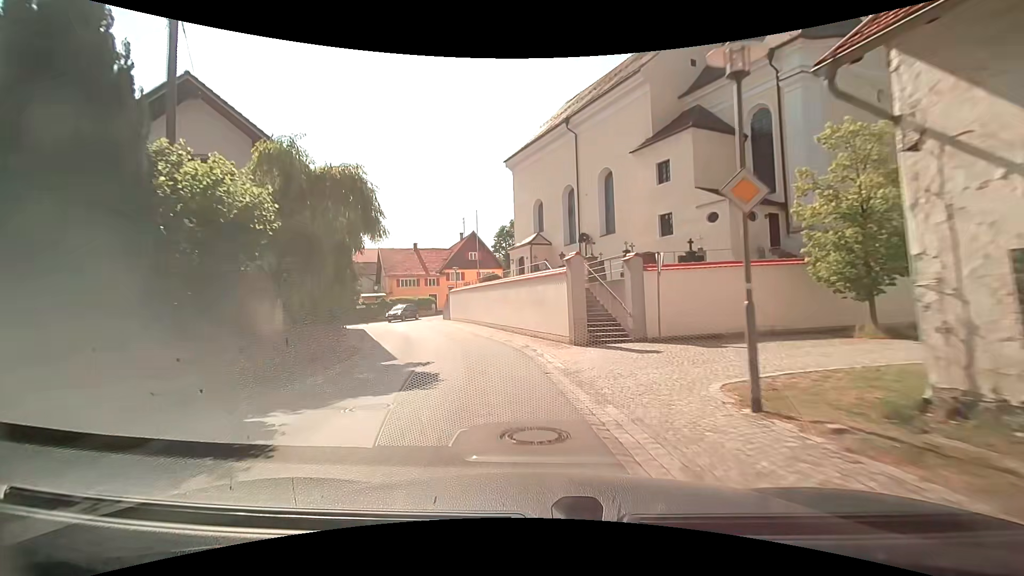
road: tertiary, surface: asphalt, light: Day
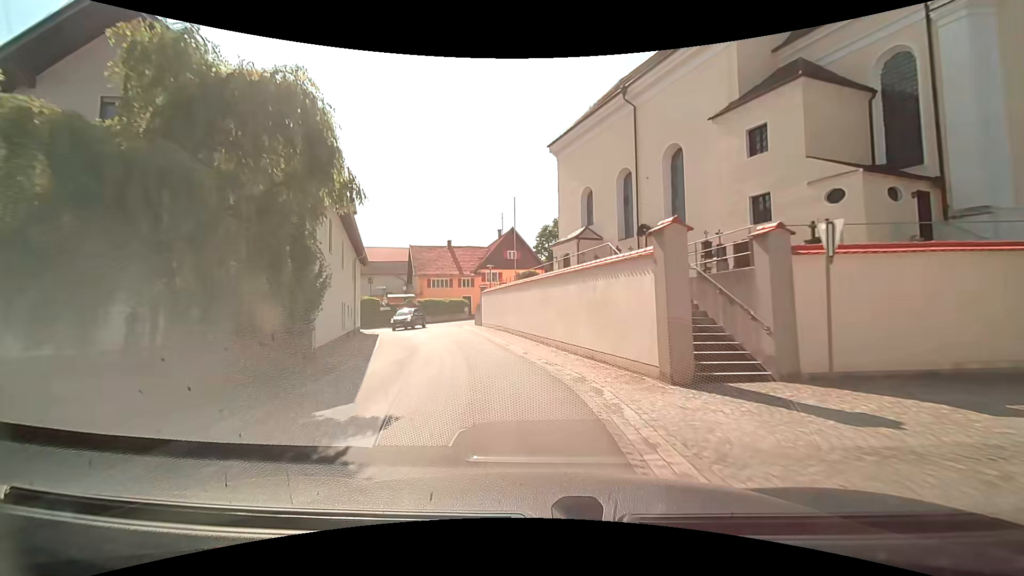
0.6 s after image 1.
(-0.3, +6.6) m; -7°
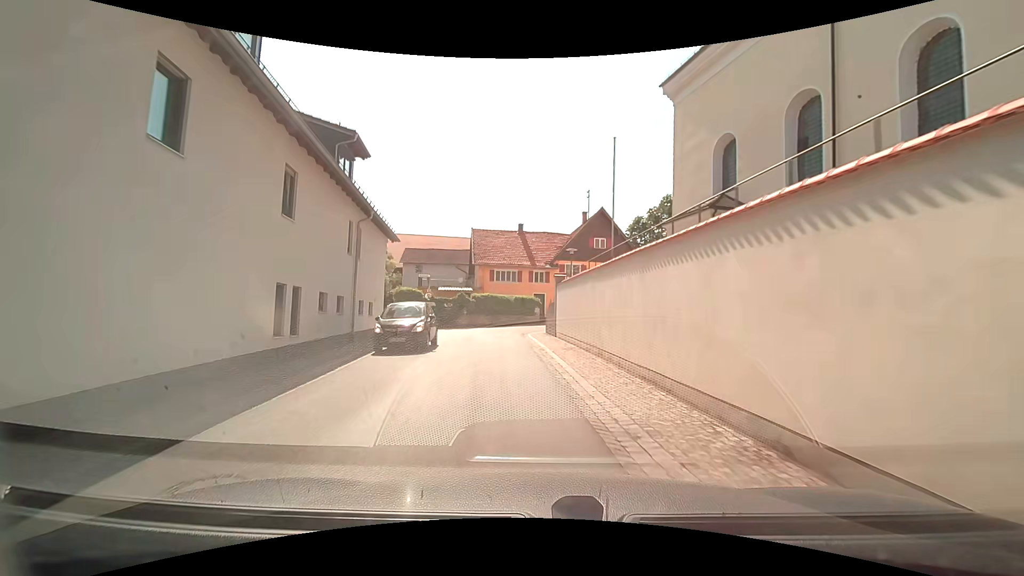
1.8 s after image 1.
(-0.6, +12.7) m; -7°
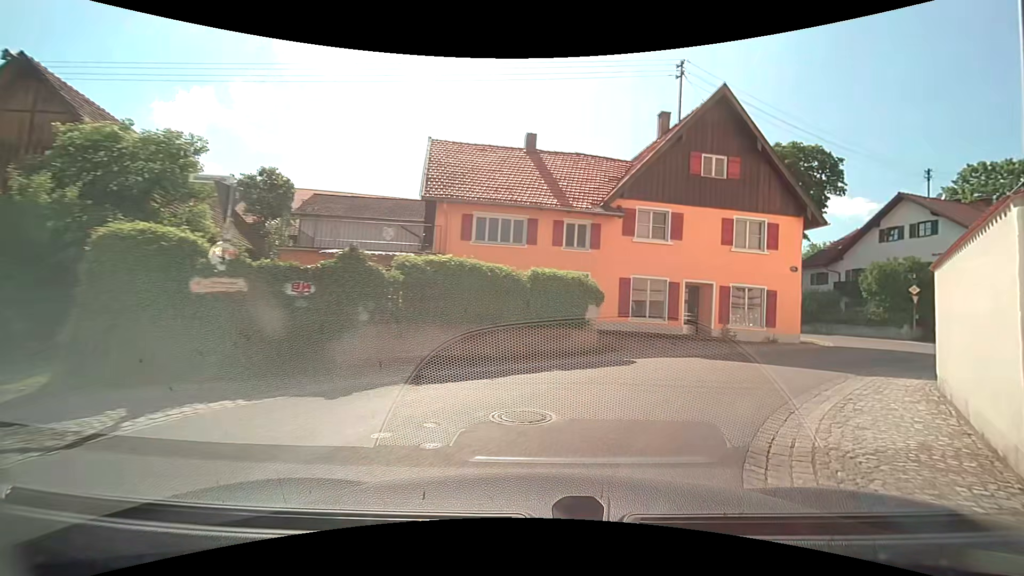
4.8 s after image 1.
(-2.1, +25.2) m; +2°
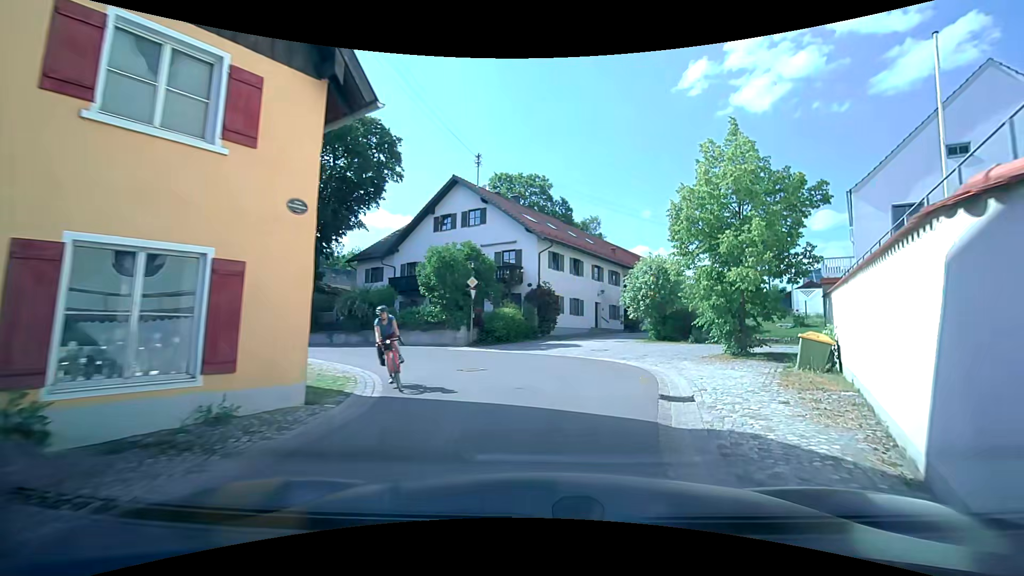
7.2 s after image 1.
(+6.2, +14.0) m; +46°
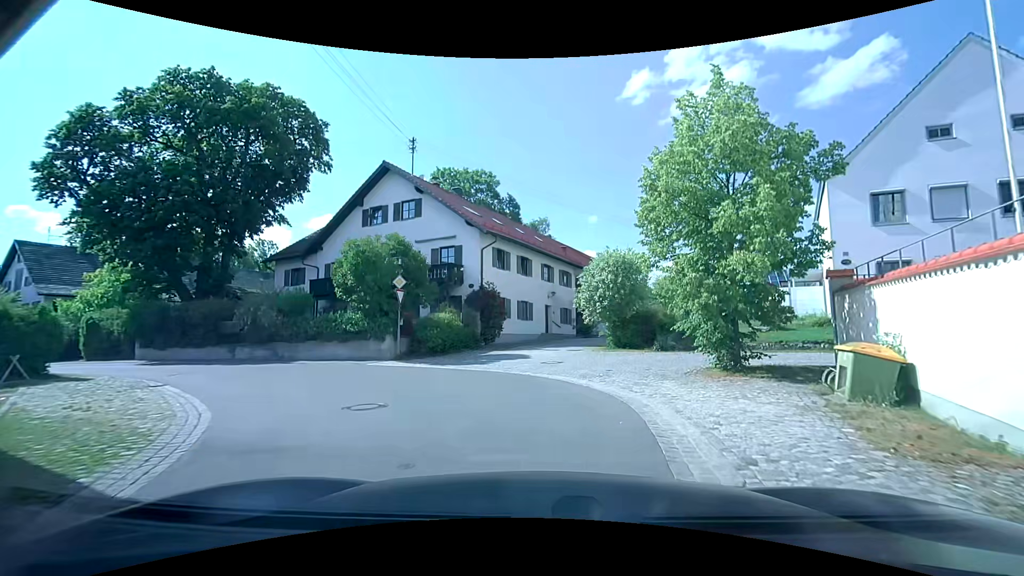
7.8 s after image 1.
(+0.3, +4.1) m; +6°
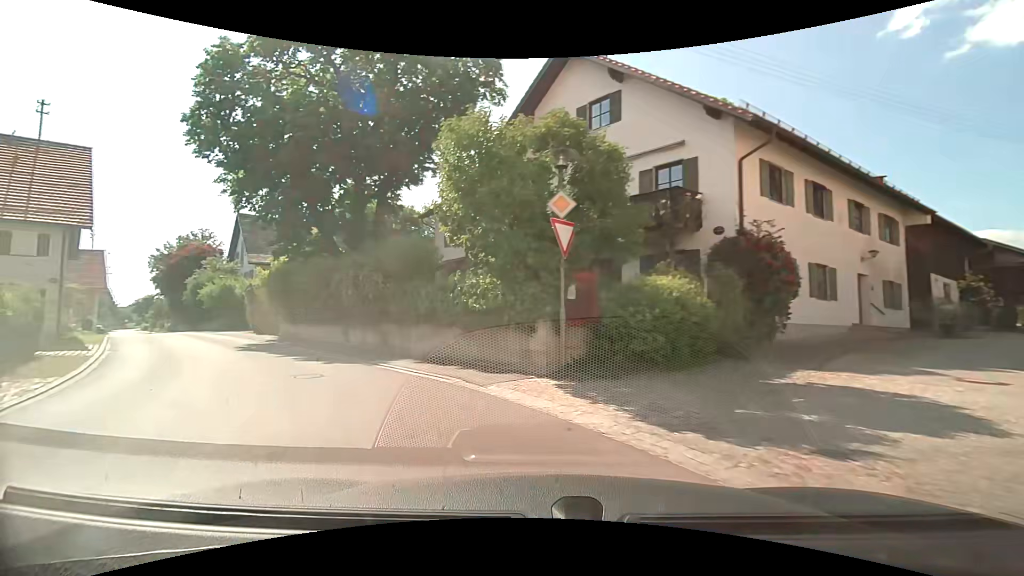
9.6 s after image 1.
(-1.3, +12.5) m; -22°
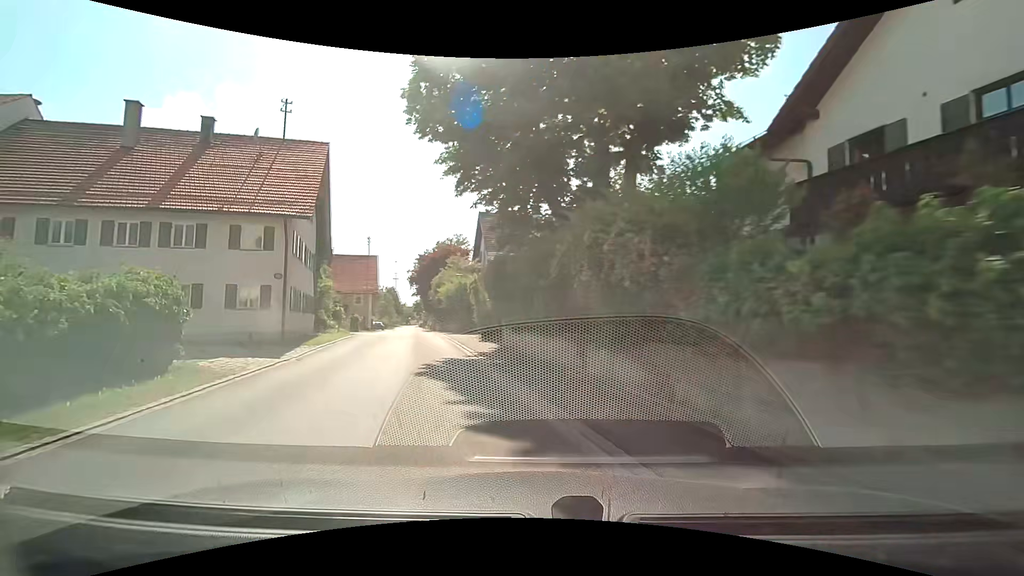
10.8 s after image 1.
(-2.3, +8.6) m; -27°
(-2, +10) (-4, +19) (-7, +29) (-10, +39) (-13, +48) (-15, +58) (-18, +68) (-21, +77) (-24, +87) (-26, +96) m
